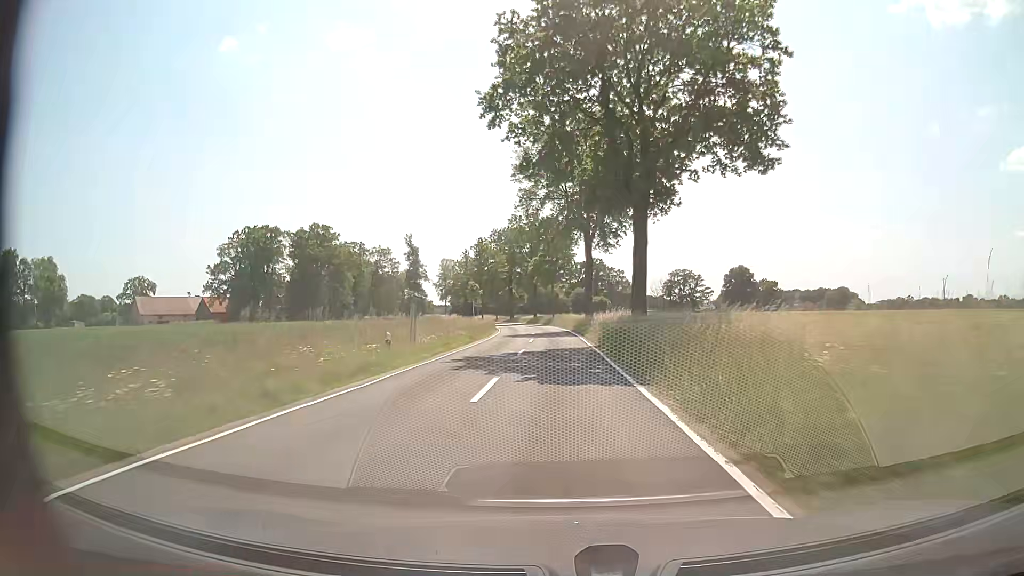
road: tertiary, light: Day
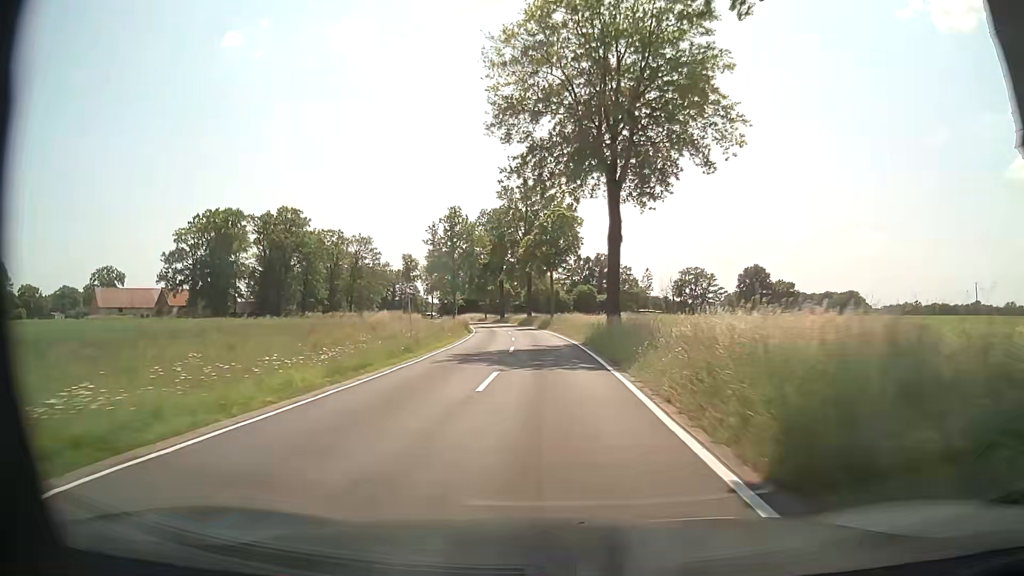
(0.0, +22.5) m; 0°
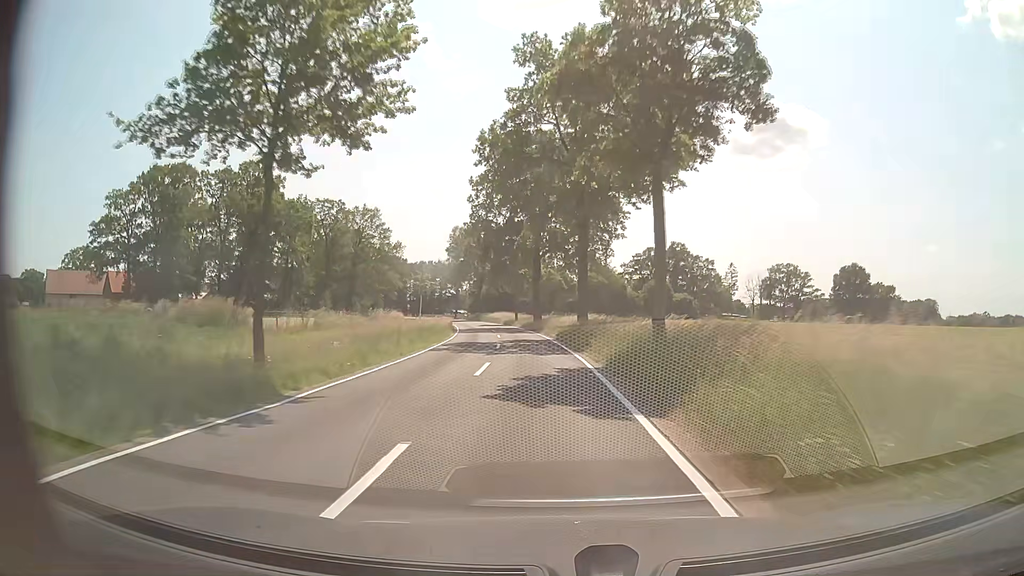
(-1.1, +45.1) m; -4°
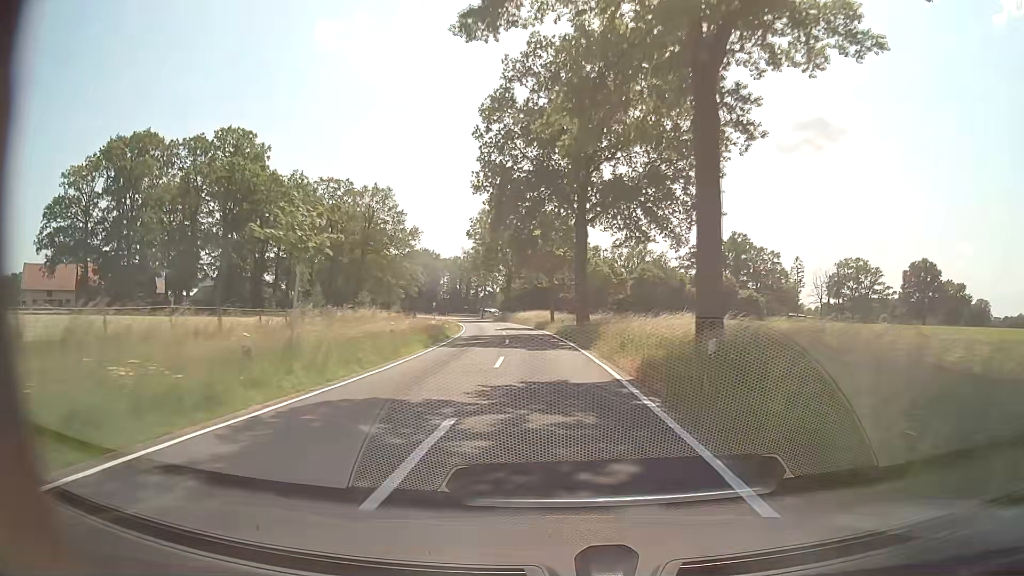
(-0.7, +22.5) m; -4°
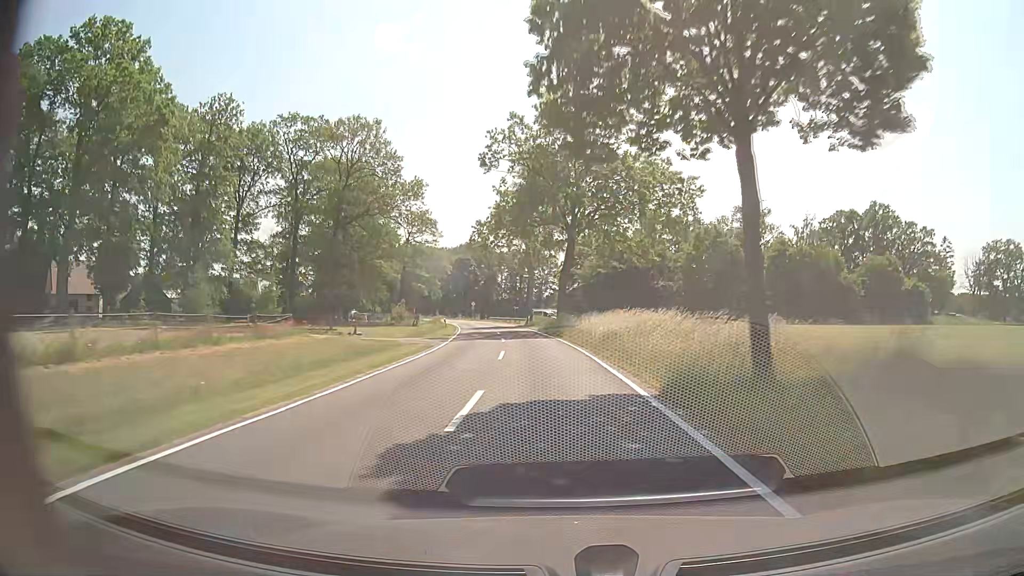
(-2.2, +44.9) m; -6°
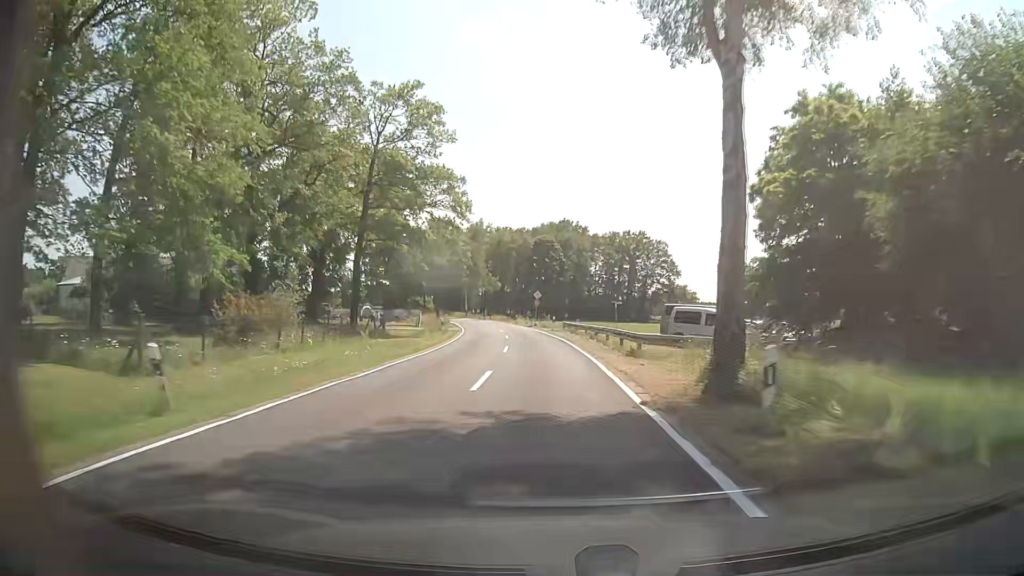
(-3.9, +56.2) m; -8°
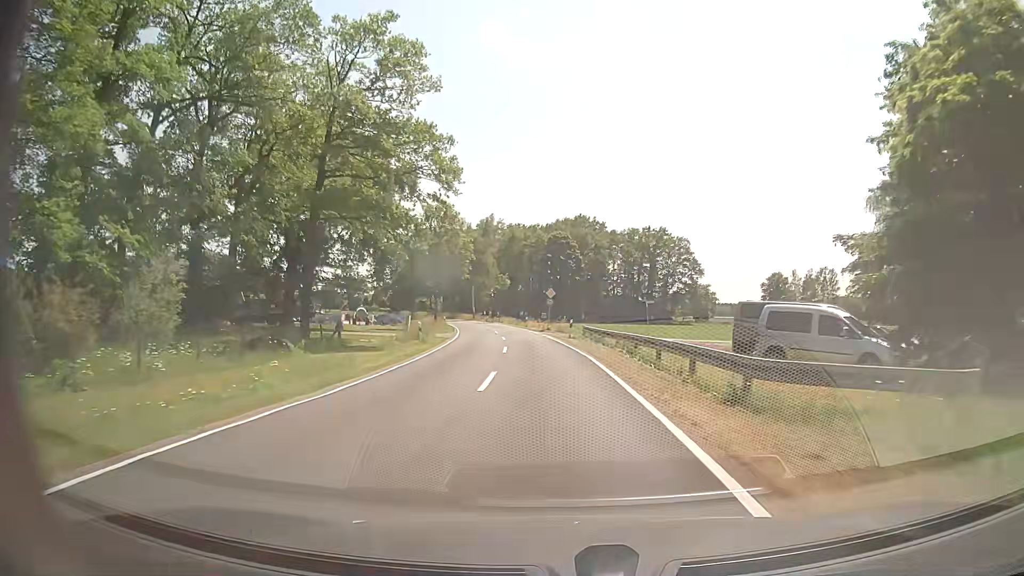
(-0.1, +11.3) m; -2°
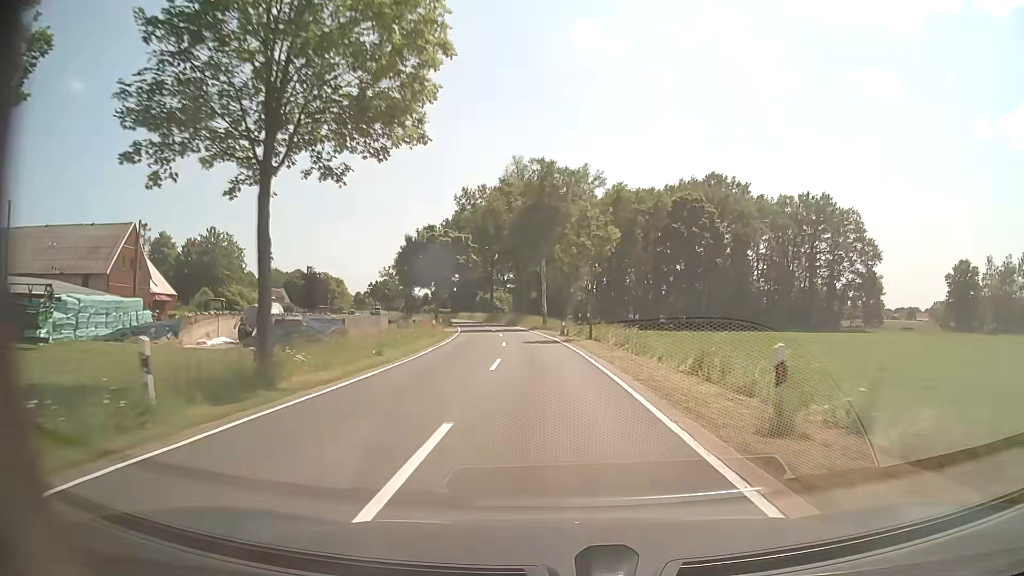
(-3.9, +56.3) m; -9°
(0, +10) (0, +20) (-1, +30) (-2, +40) (-3, +50) (-4, +60) (-6, +70) (-8, +80) (-10, +89) (-12, +99) m
